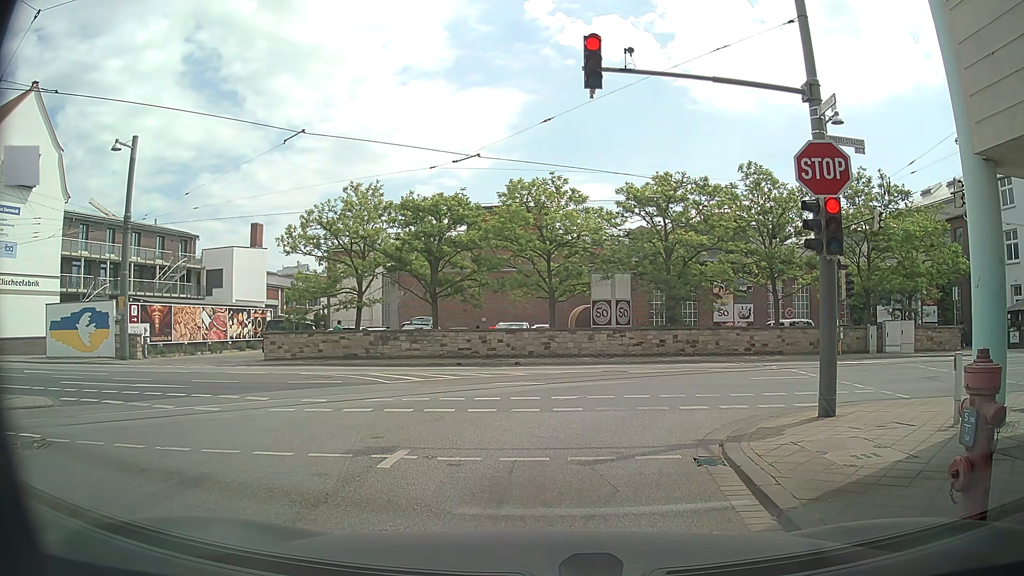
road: residential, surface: asphalt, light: Day
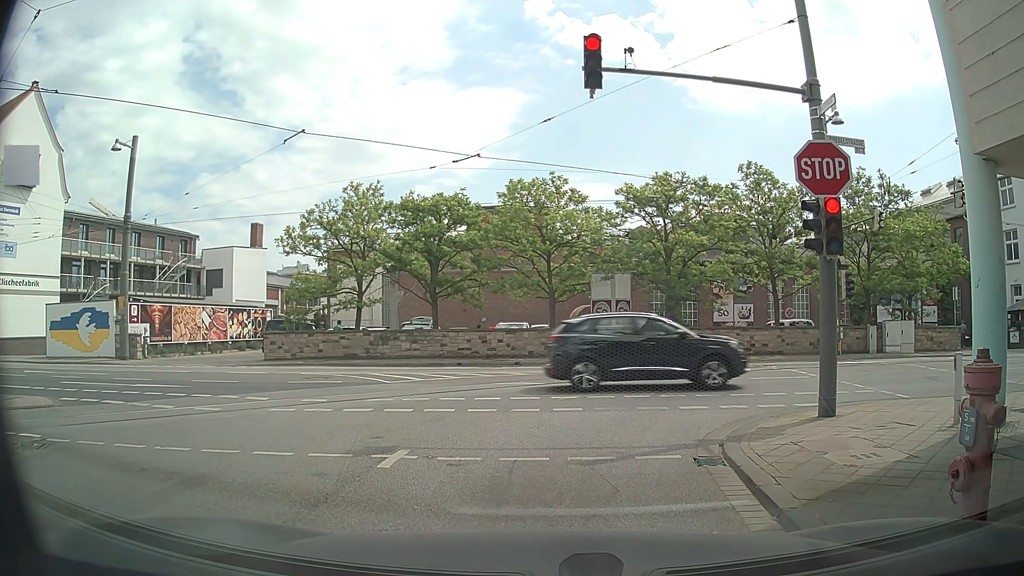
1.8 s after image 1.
(0.0, 0.0) m; 0°
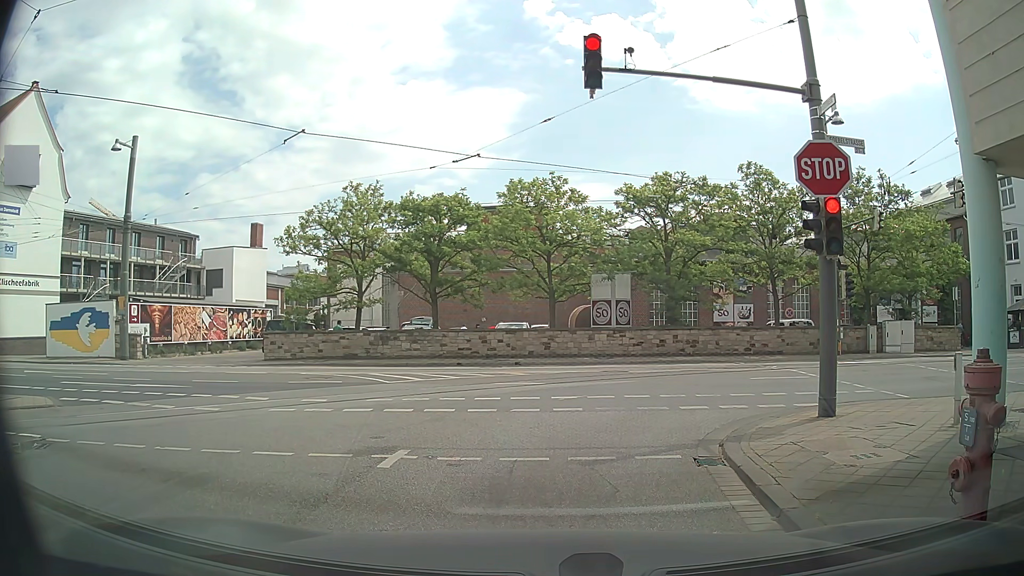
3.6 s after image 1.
(0.0, 0.0) m; 0°
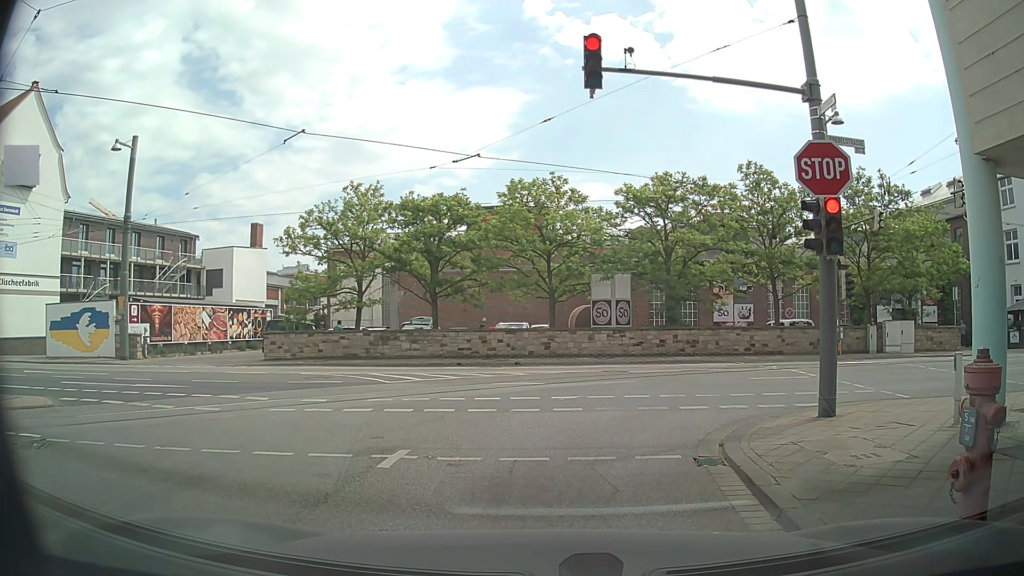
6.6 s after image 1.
(0.0, 0.0) m; 0°
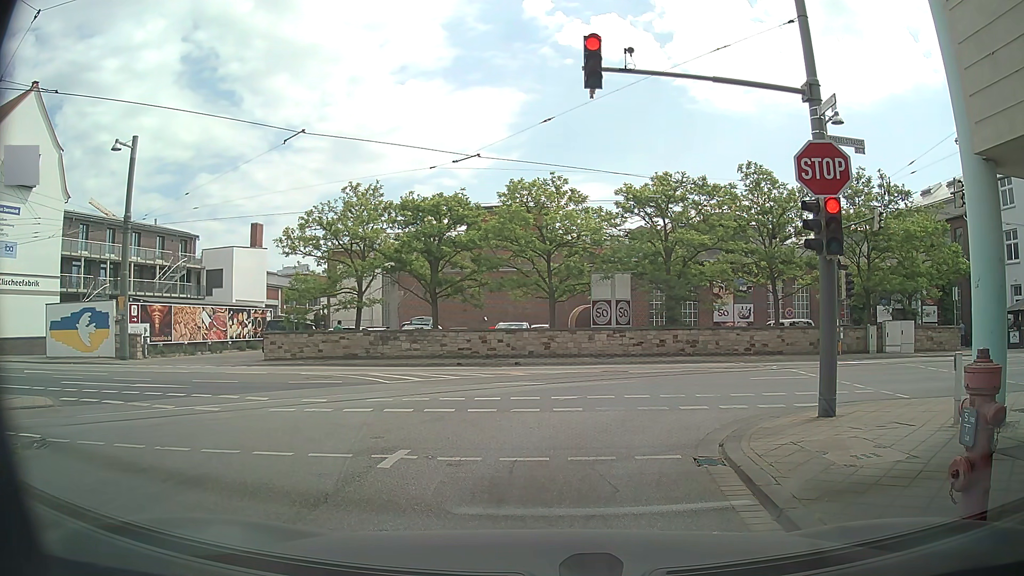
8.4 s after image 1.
(0.0, 0.0) m; 0°
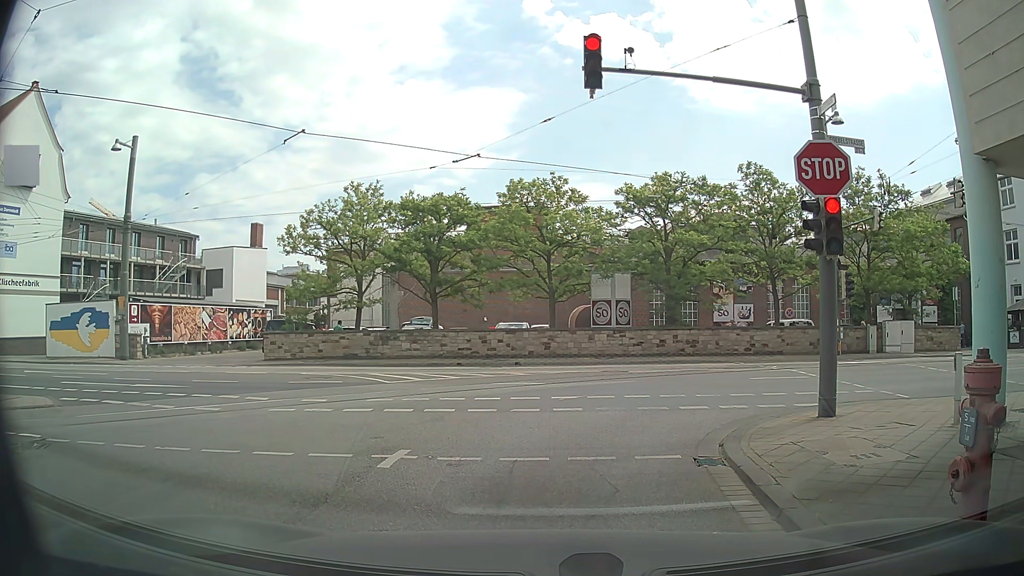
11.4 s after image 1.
(0.0, 0.0) m; 0°
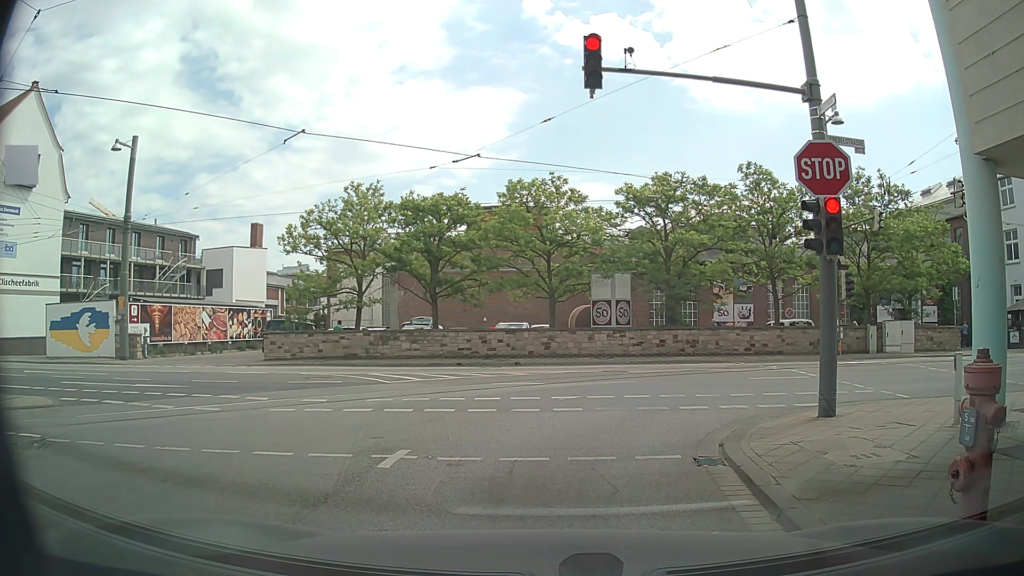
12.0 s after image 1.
(0.0, 0.0) m; 0°
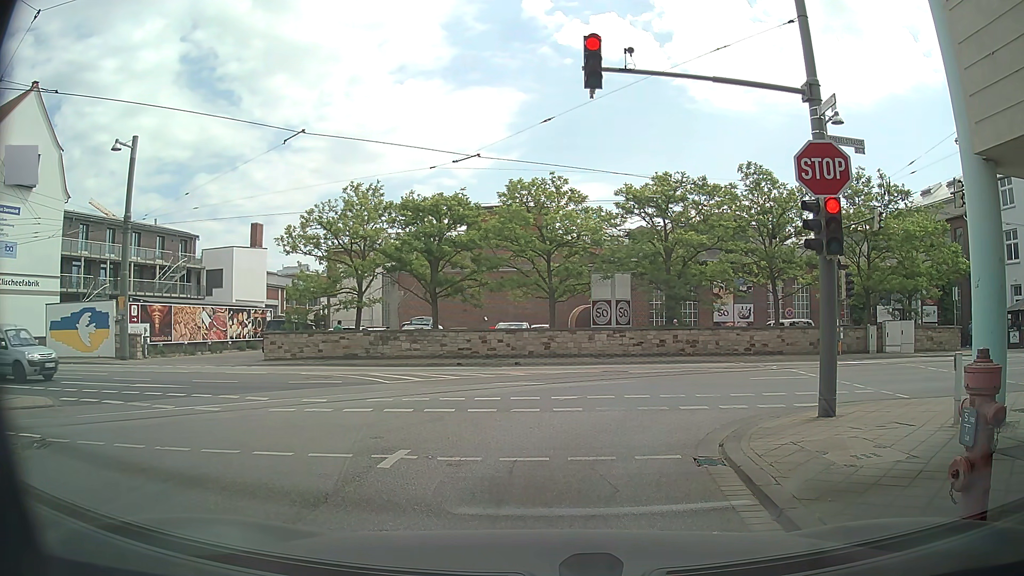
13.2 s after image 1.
(0.0, 0.0) m; 0°
